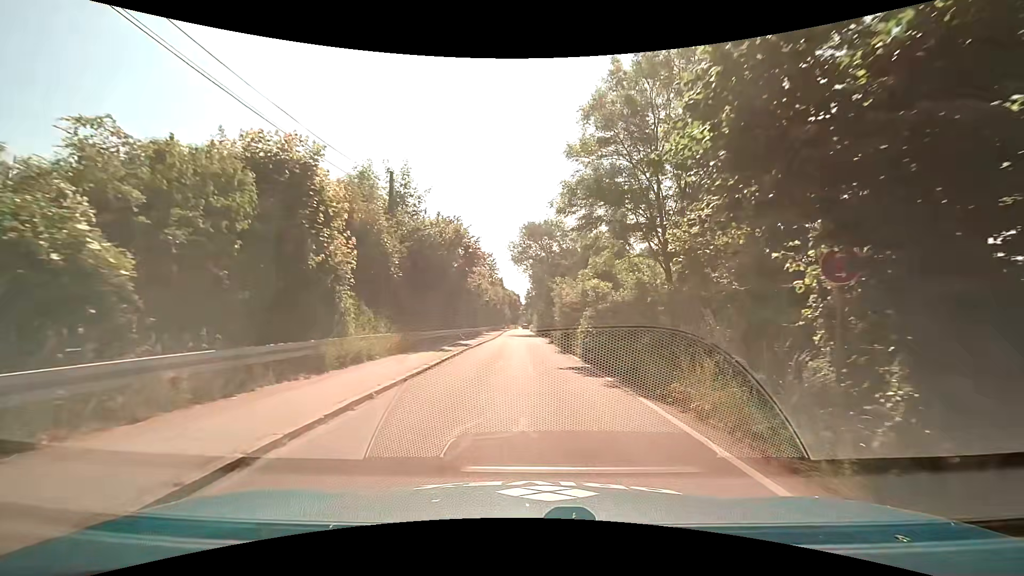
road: unclassified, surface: asphalt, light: Day
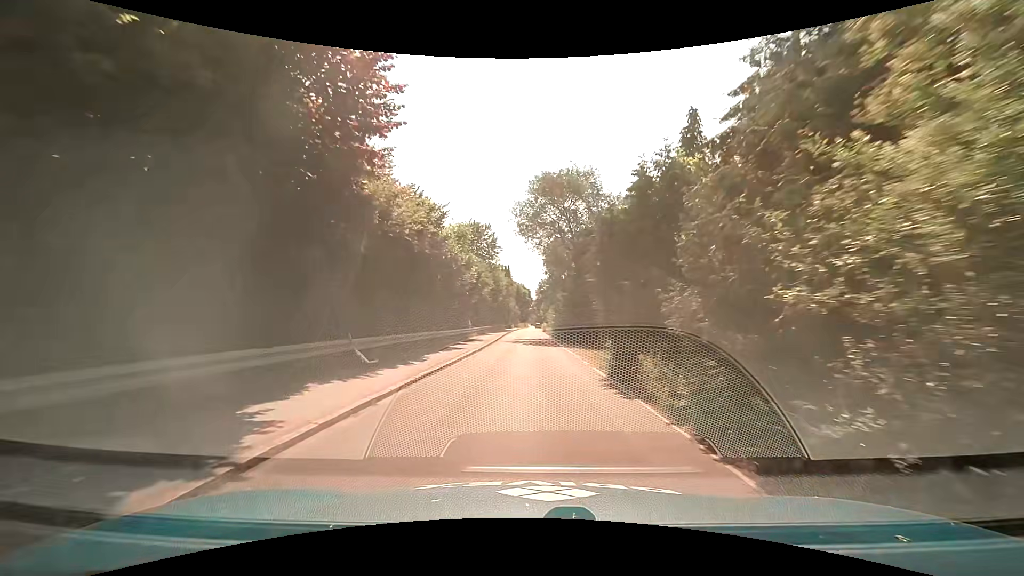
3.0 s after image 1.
(-0.4, +23.1) m; -2°
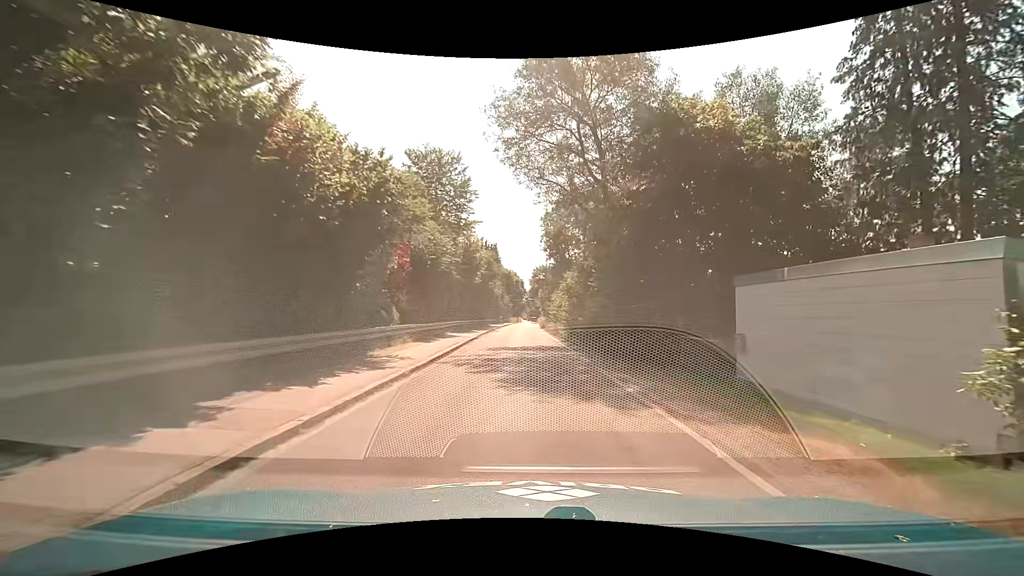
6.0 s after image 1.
(-0.1, +23.1) m; +1°
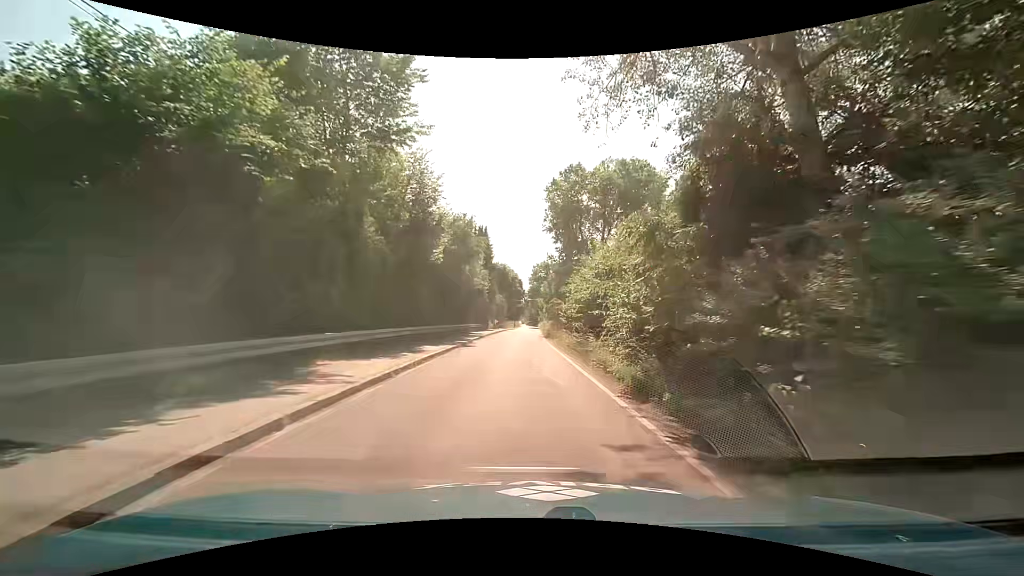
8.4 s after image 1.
(-0.1, +18.6) m; -1°
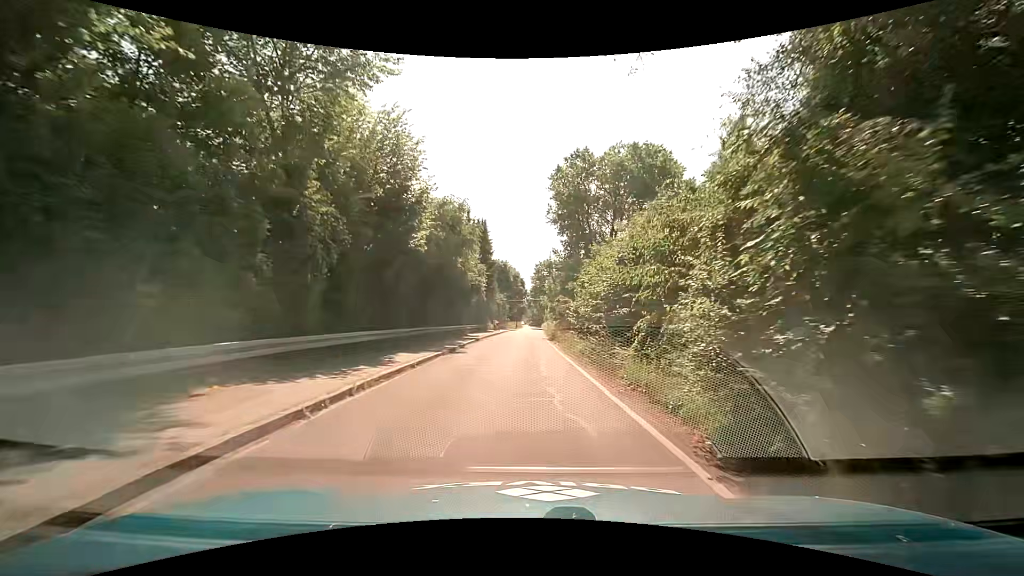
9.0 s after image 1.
(0.0, +4.6) m; 0°
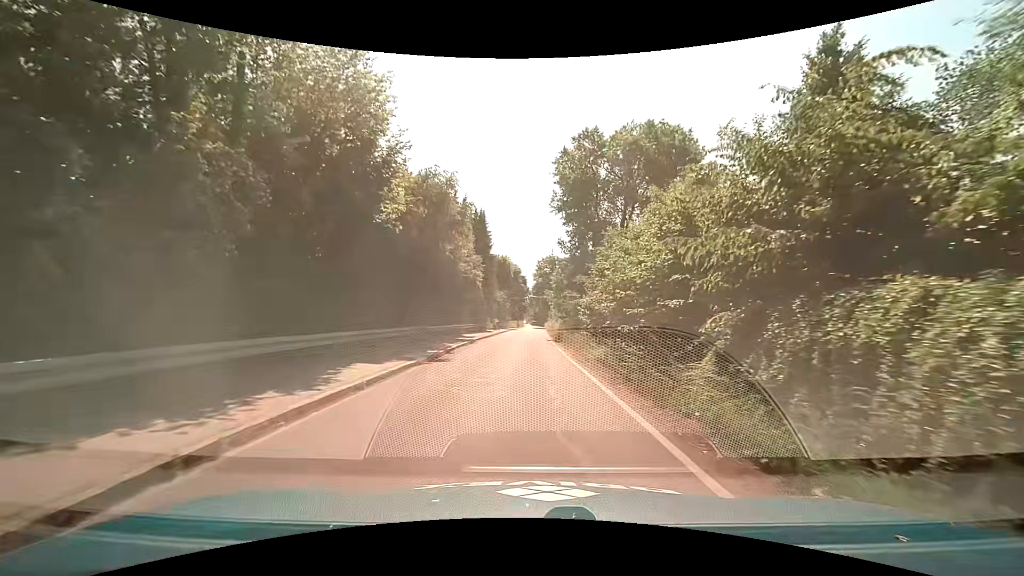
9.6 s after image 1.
(-0.1, +4.6) m; 0°
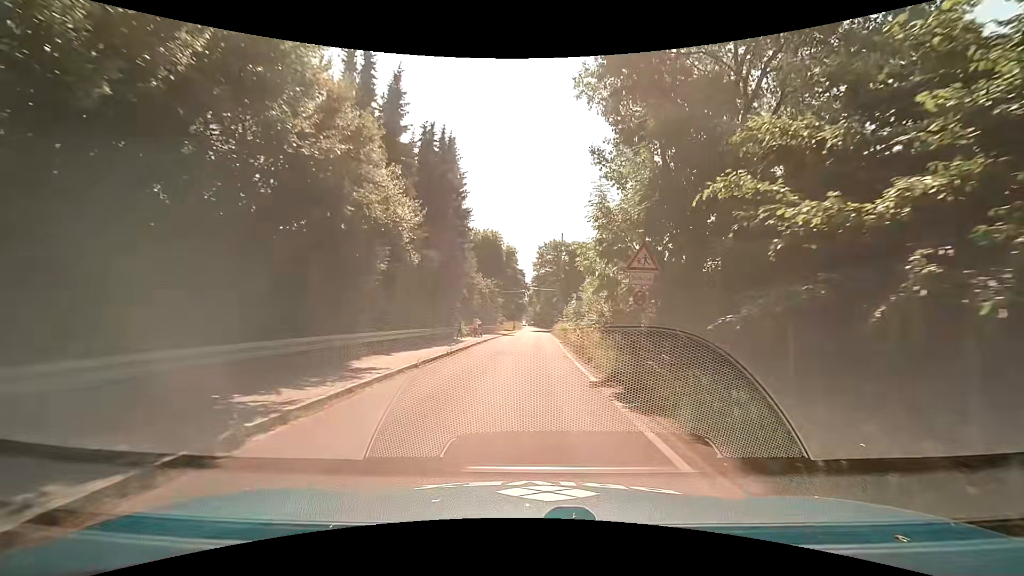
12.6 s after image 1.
(-0.3, +23.0) m; 0°
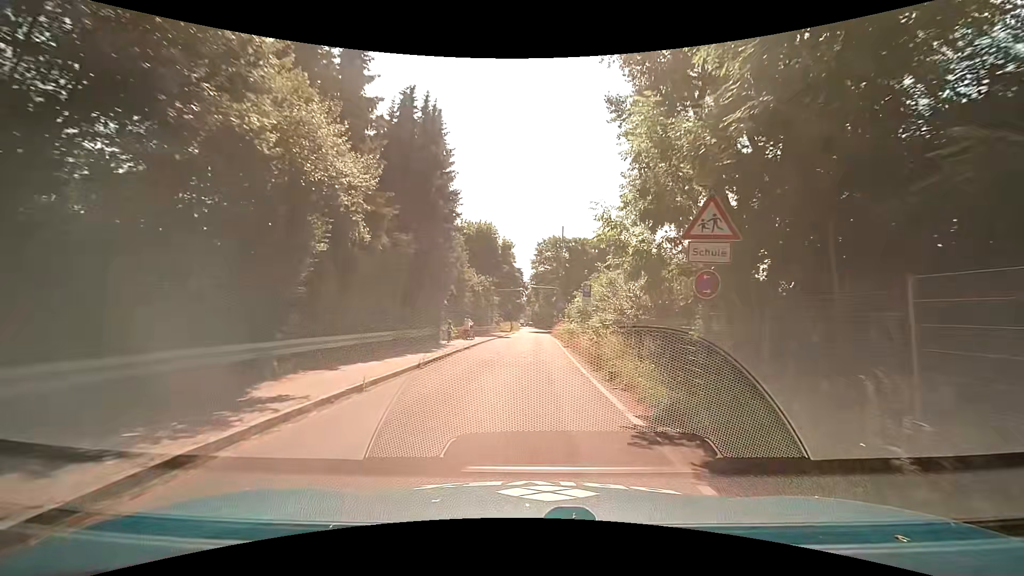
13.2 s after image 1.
(0.0, +4.6) m; -1°
(0, +10) (0, +20) (+1, +30) (+1, +40) (+1, +50) (+1, +60) (+2, +70) (+3, +80) (+3, +90) (+3, +100) m
